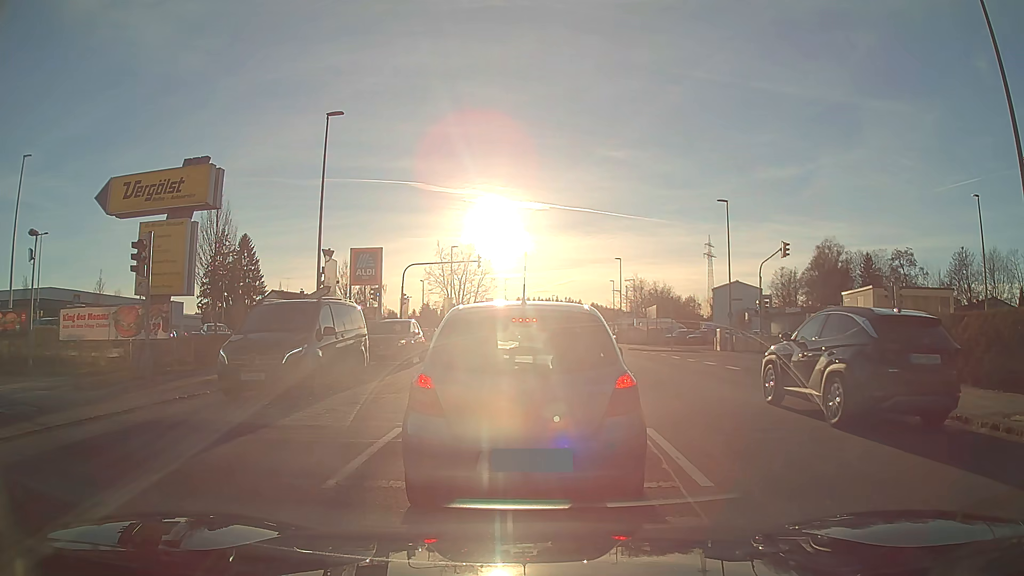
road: tertiary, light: Day
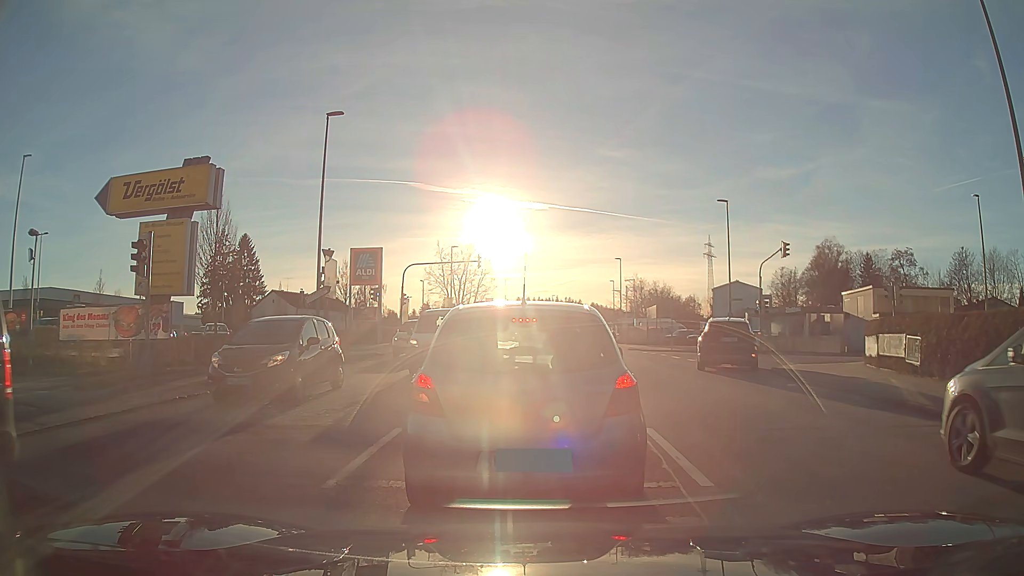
(0.0, 0.0) m; 0°
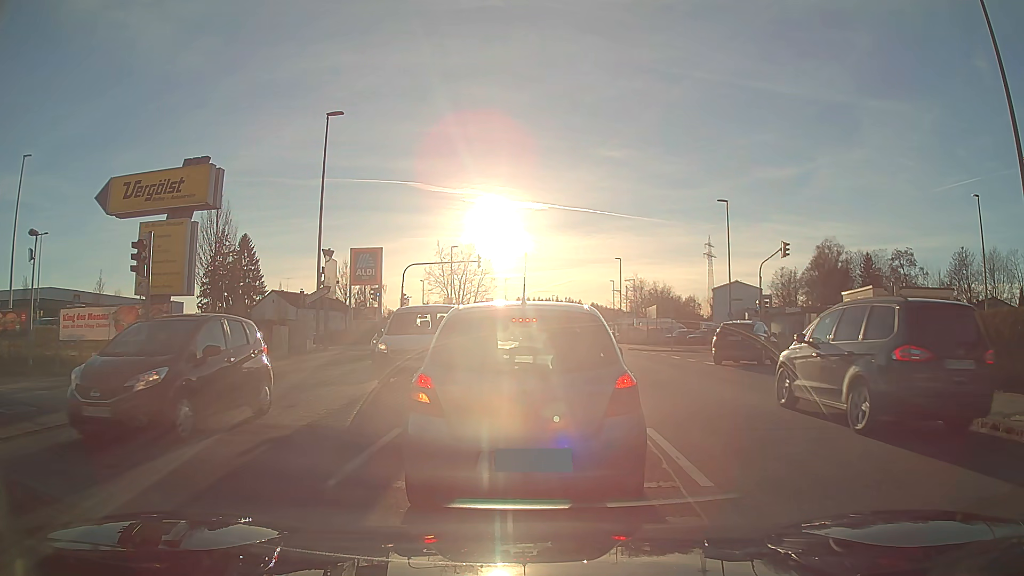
(0.0, 0.0) m; 0°
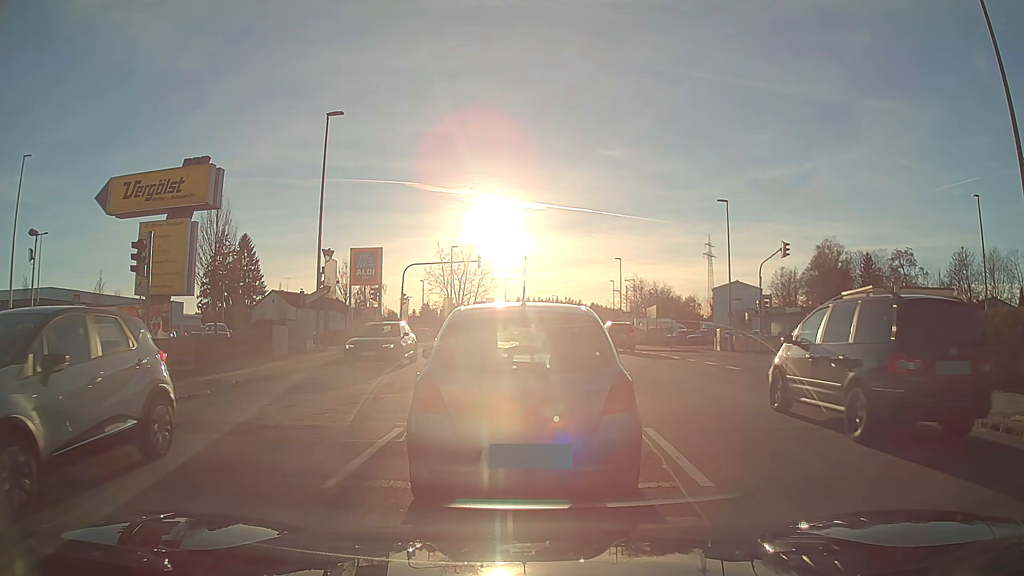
(0.0, 0.0) m; 0°
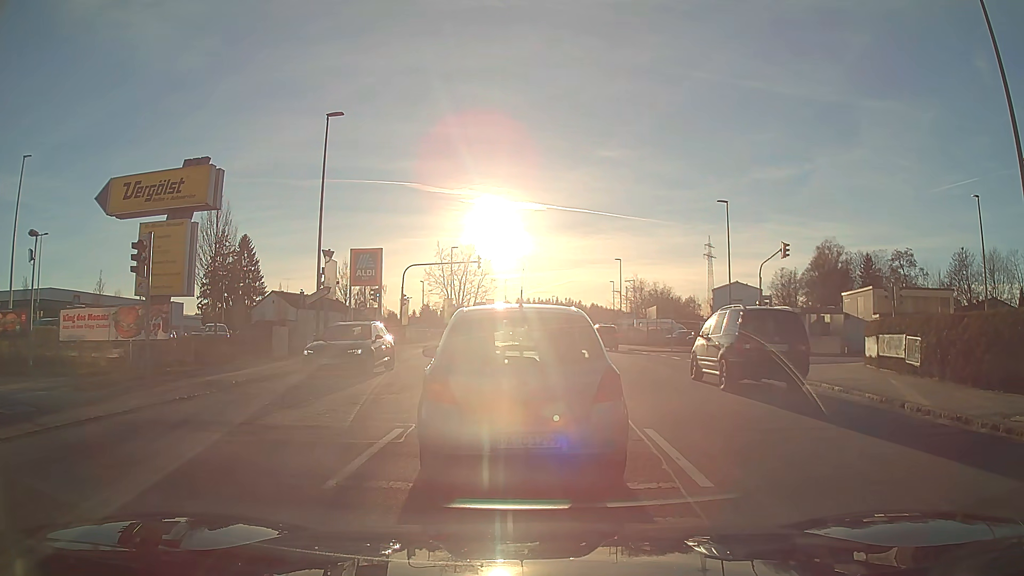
(0.0, 0.0) m; 0°
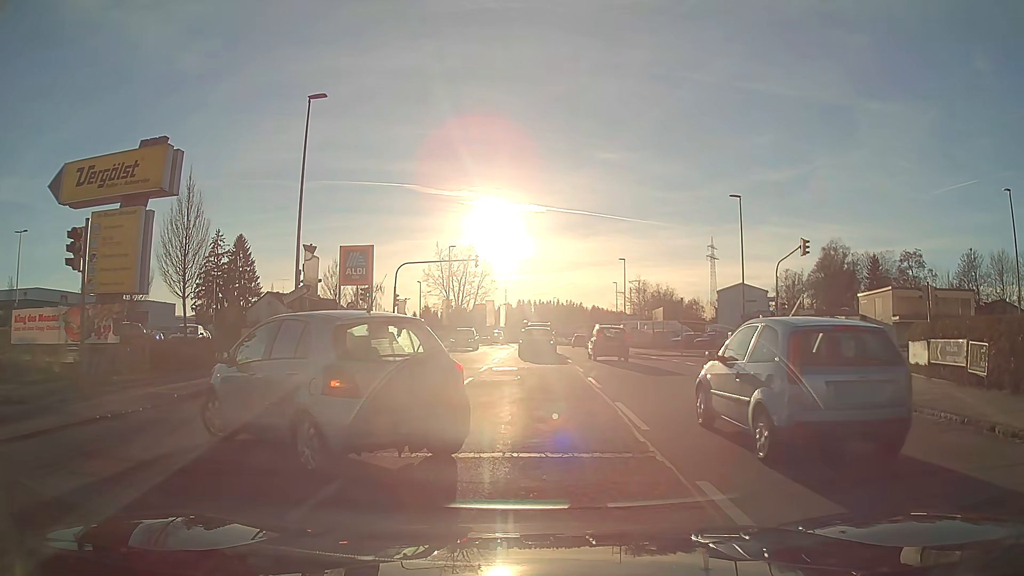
(0.0, +2.9) m; 0°
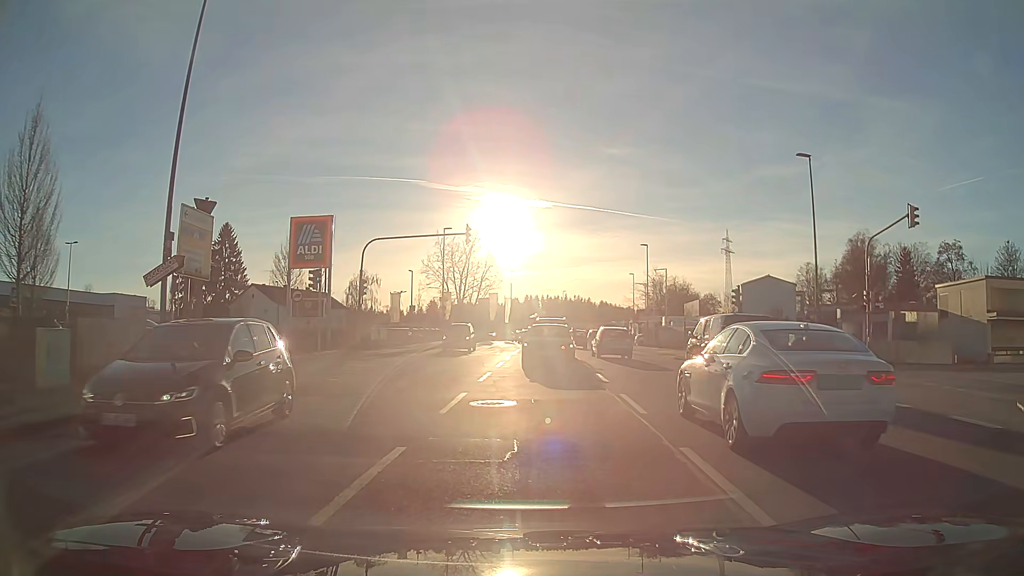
(0.0, +10.6) m; 0°
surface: asphalt
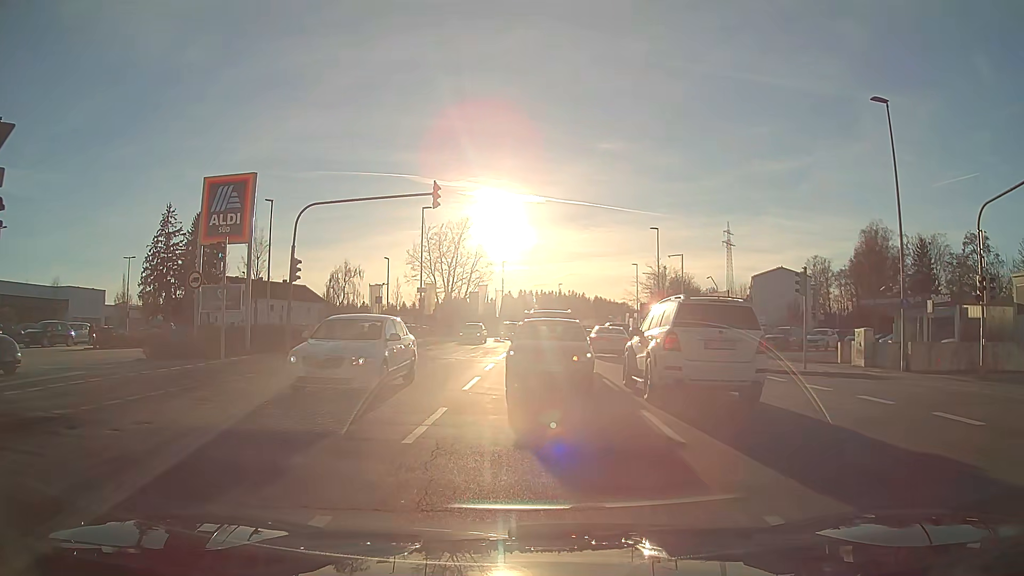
(+0.1, +8.5) m; +1°
